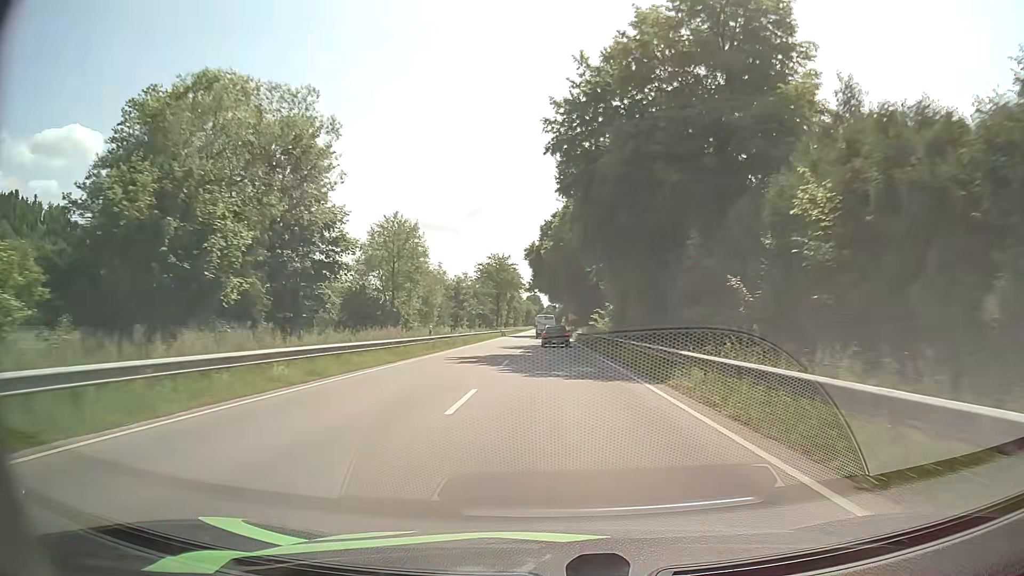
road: primary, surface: asphalt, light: Day
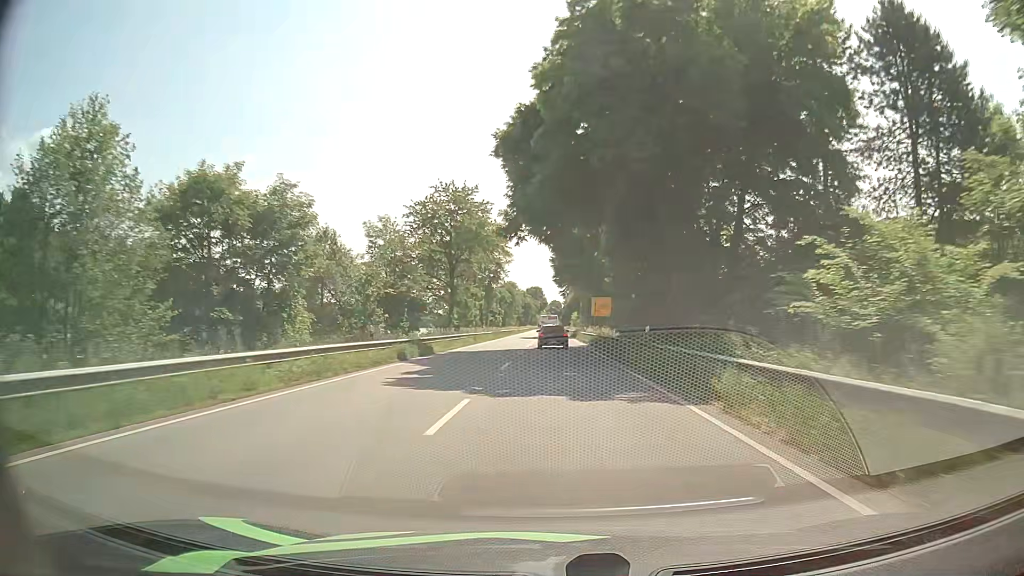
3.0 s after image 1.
(-0.1, +61.7) m; -1°
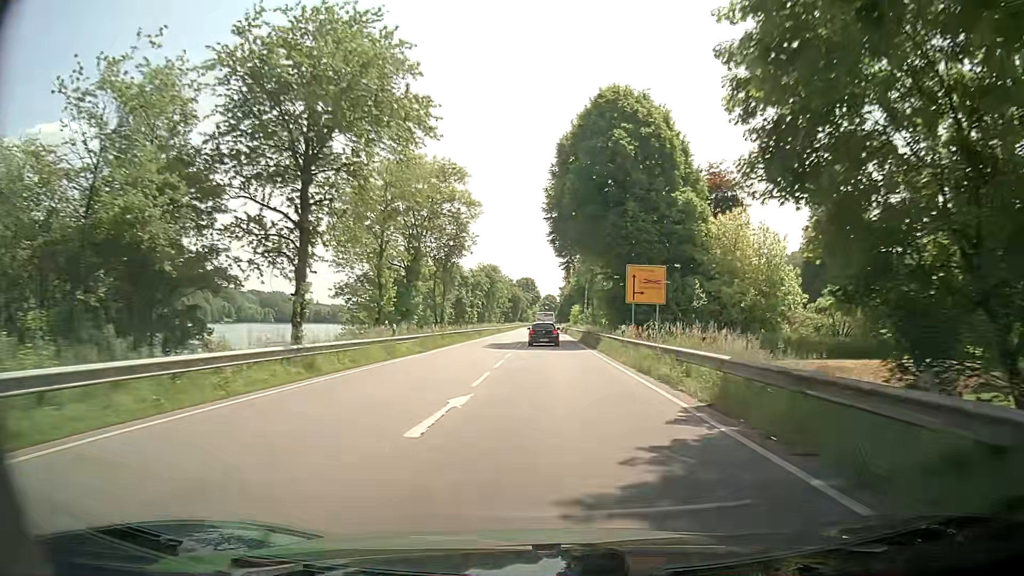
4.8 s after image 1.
(+0.3, +36.3) m; +1°
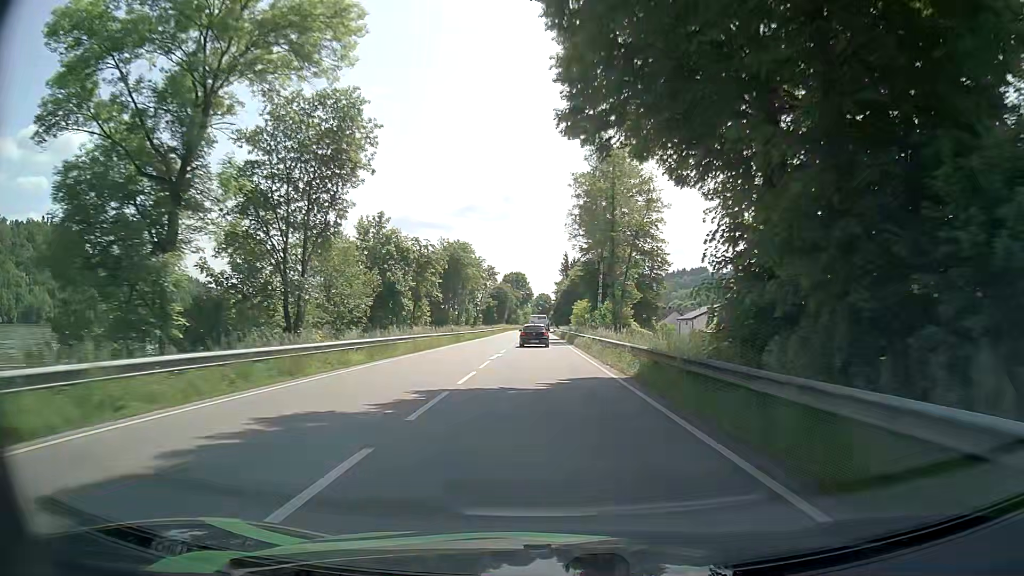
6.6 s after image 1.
(0.0, +35.1) m; 0°
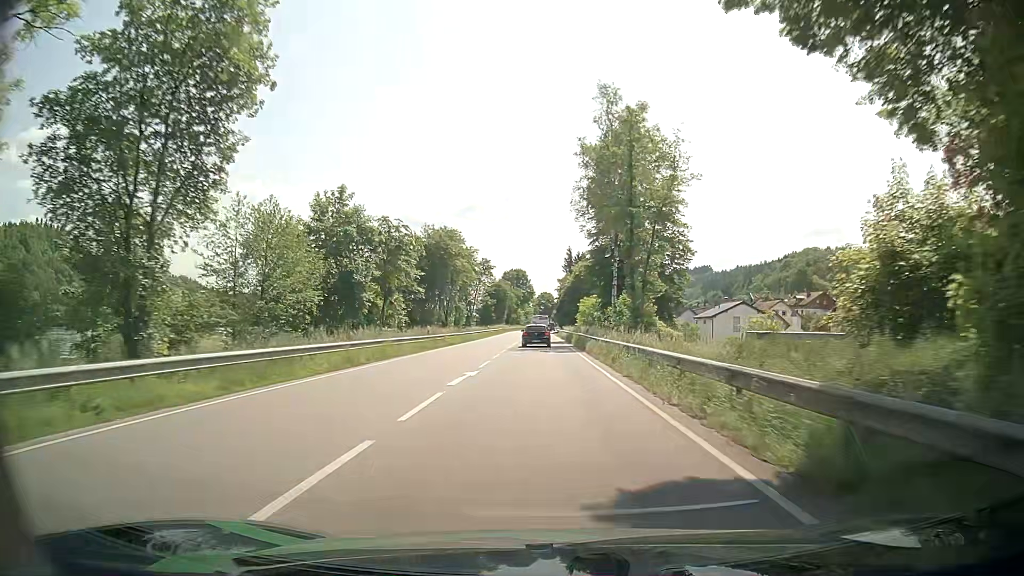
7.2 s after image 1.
(0.0, +11.6) m; 0°
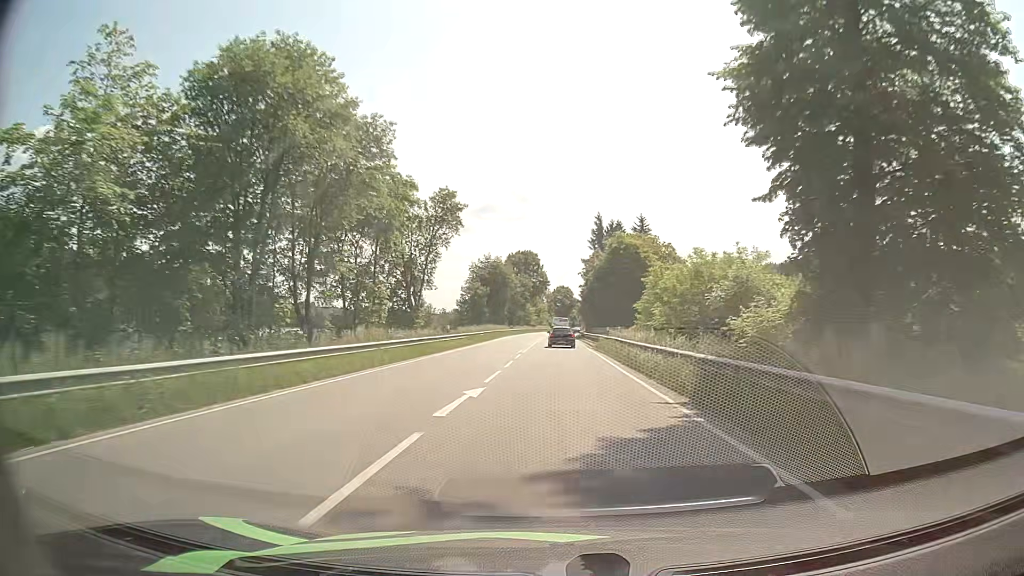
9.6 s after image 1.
(-0.9, +47.5) m; -1°
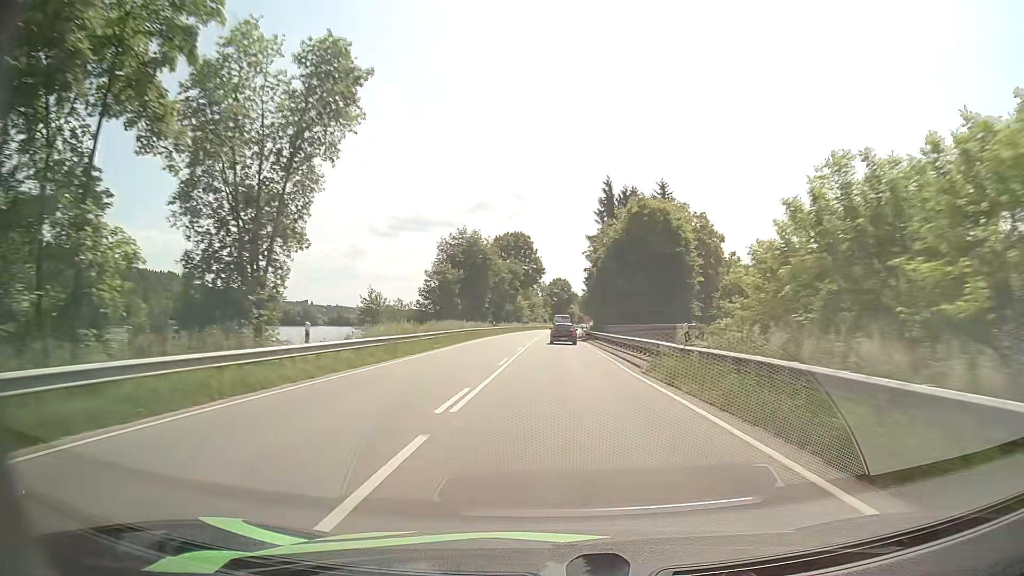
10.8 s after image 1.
(-0.1, +24.6) m; 0°
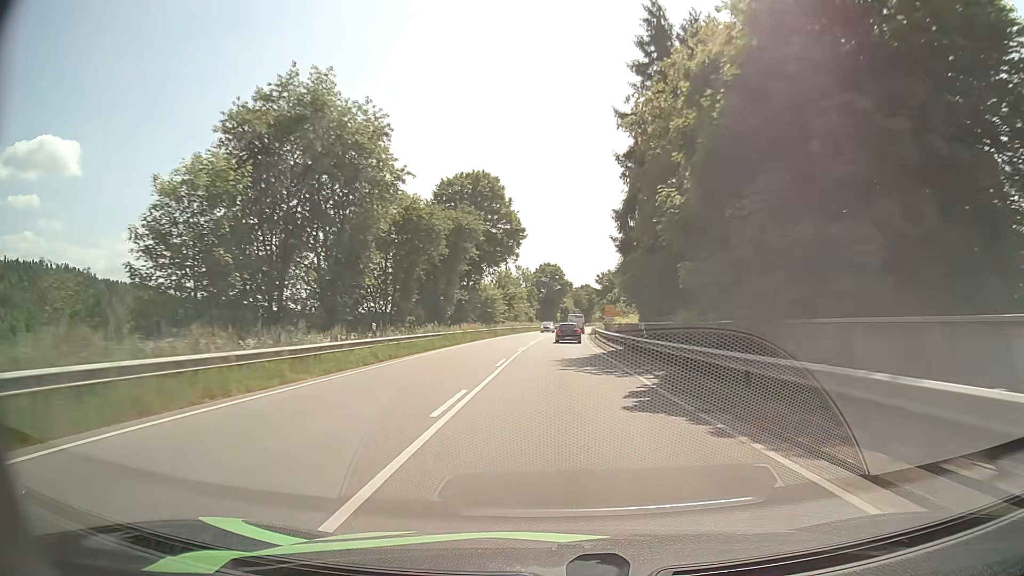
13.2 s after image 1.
(+0.4, +48.0) m; +1°
(0, +10) (0, +20) (0, +30) (+1, +40) (+1, +50) (+1, +60) (+2, +70) (+3, +80) (+4, +90) (+5, +100) m
